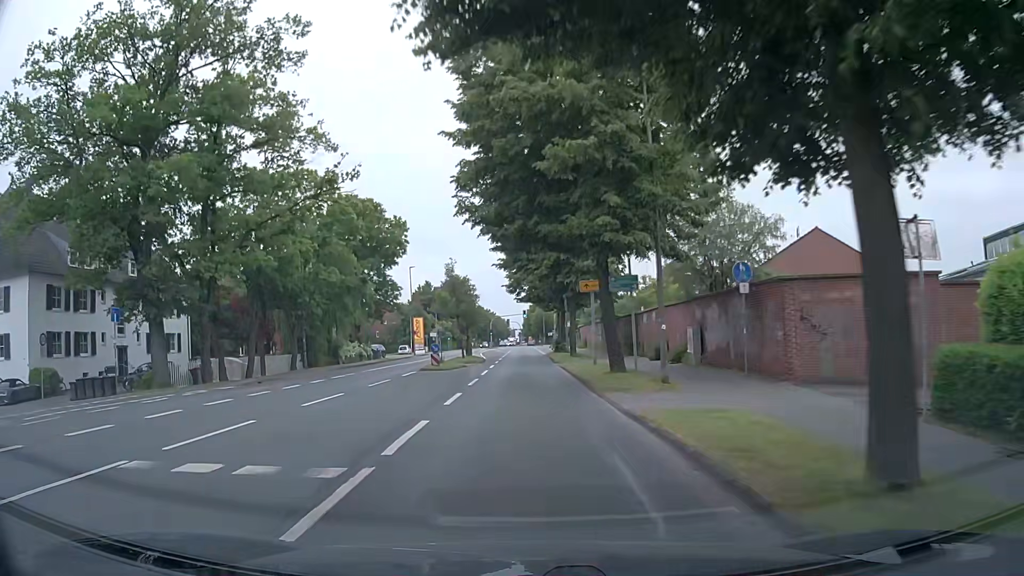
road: secondary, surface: asphalt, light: Day
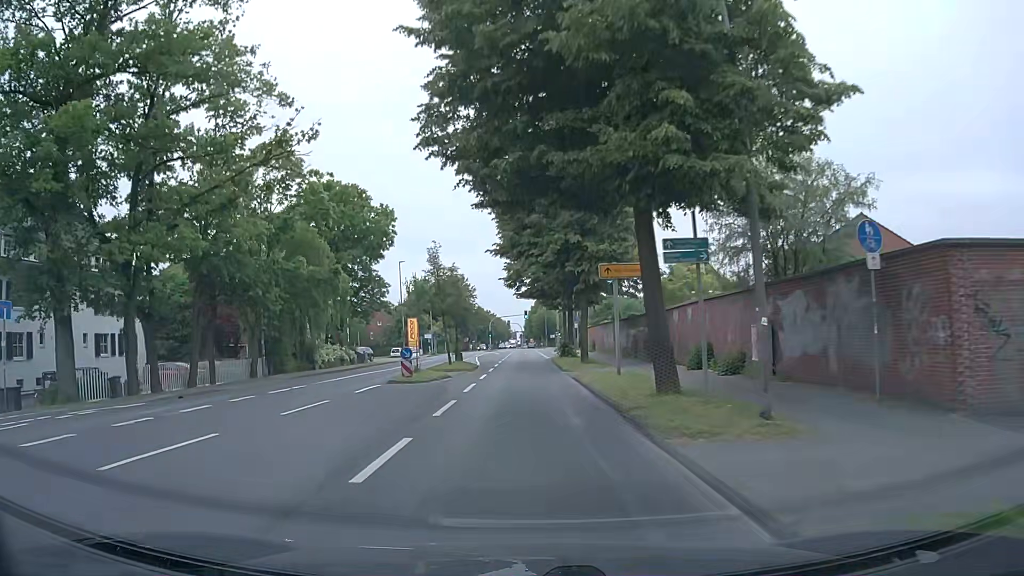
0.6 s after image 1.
(0.0, +7.4) m; 0°
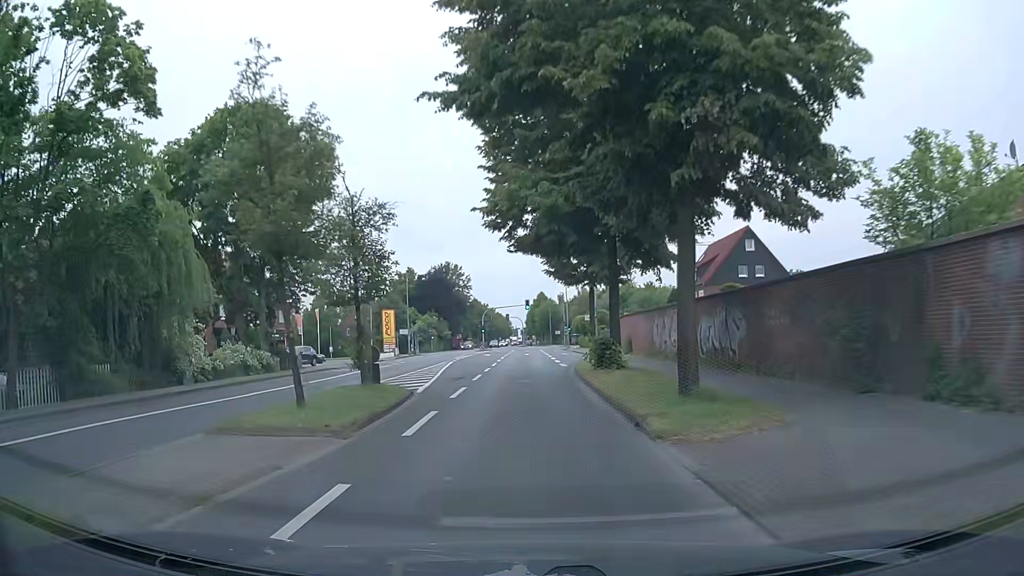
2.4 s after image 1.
(-0.1, +21.7) m; 0°
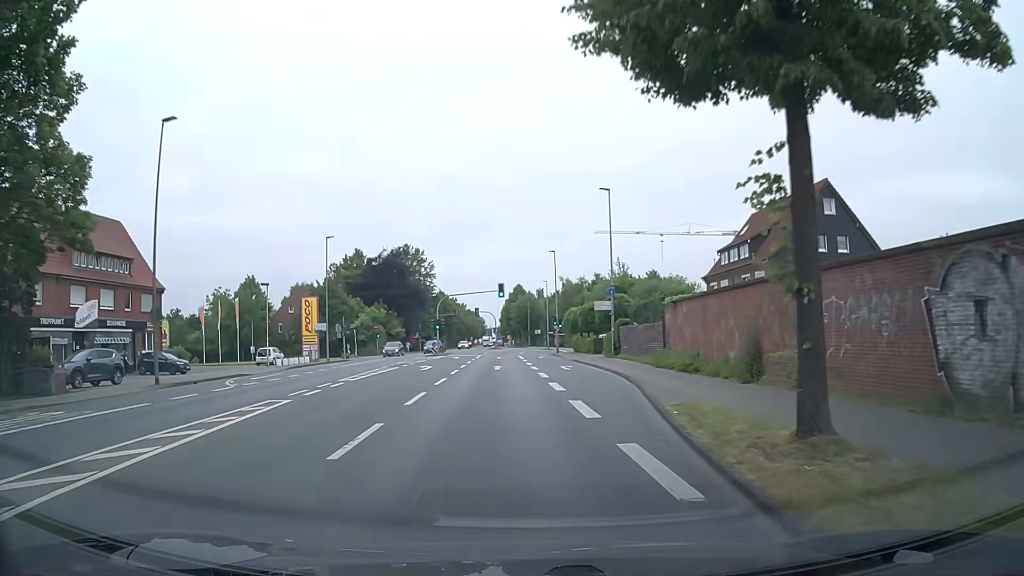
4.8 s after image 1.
(+0.2, +26.2) m; +1°
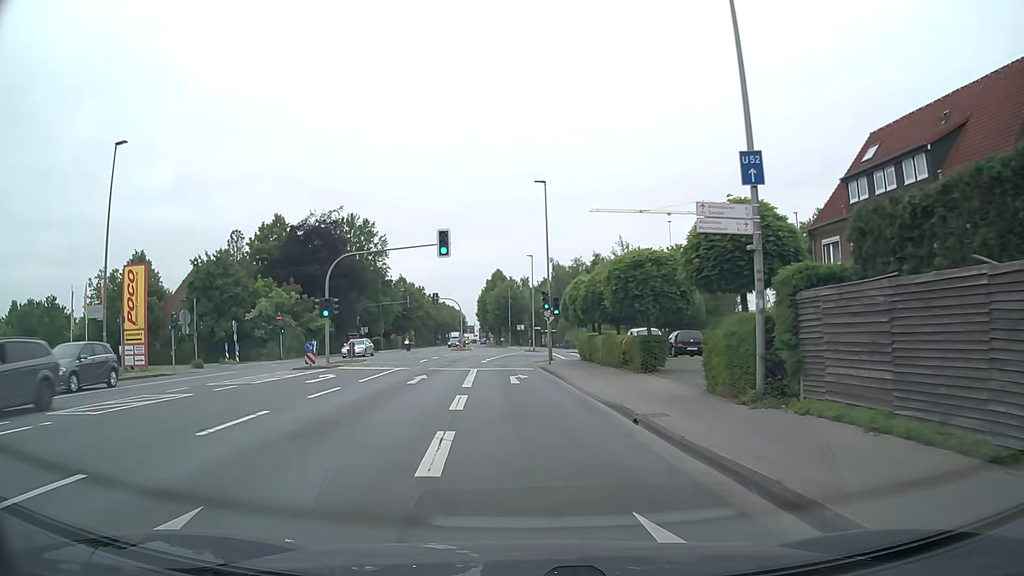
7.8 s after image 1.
(+1.3, +29.5) m; +2°
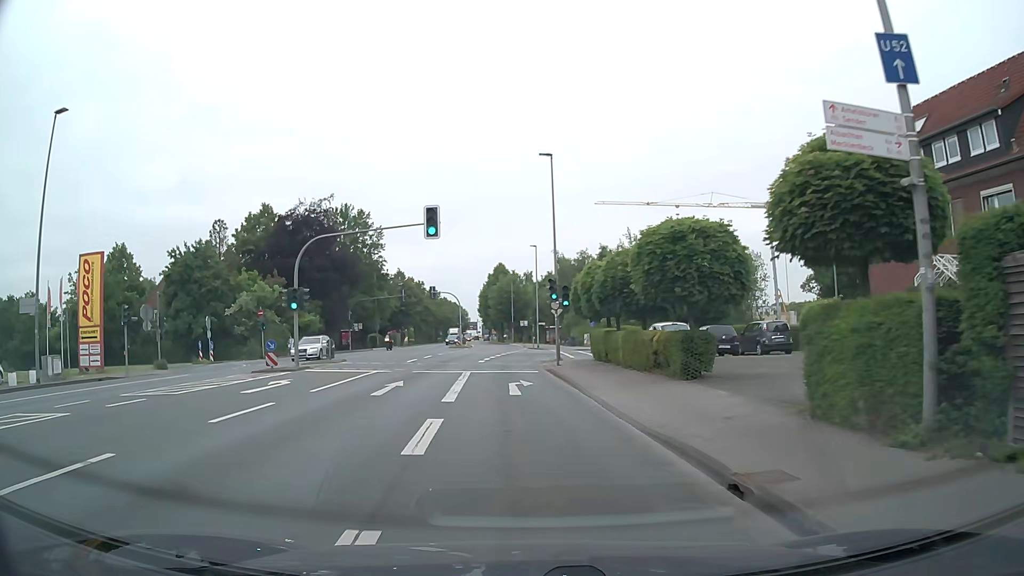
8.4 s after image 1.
(0.0, +5.2) m; 0°
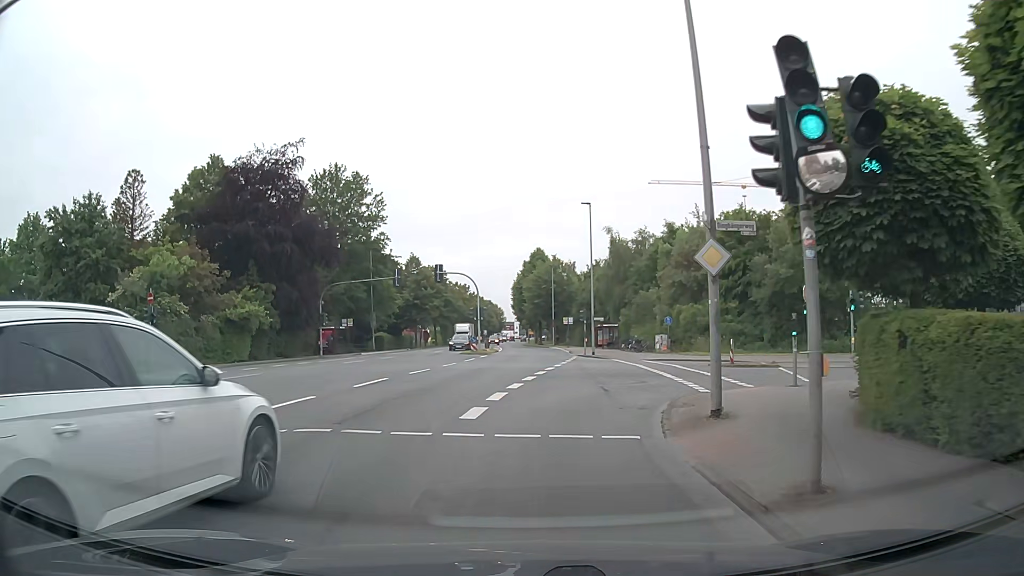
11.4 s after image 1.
(-0.8, +22.4) m; -3°
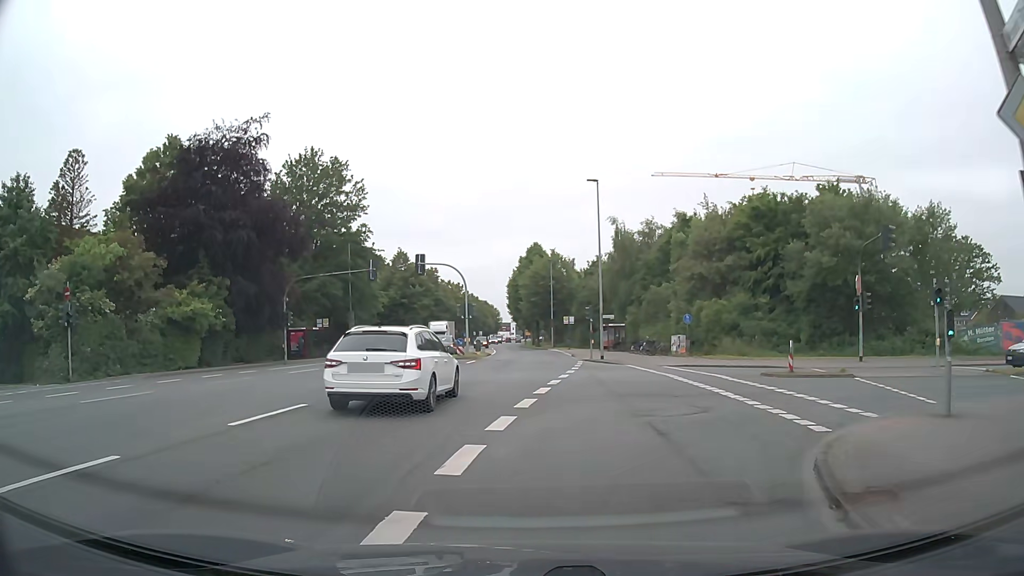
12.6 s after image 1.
(-0.1, +7.1) m; 0°
